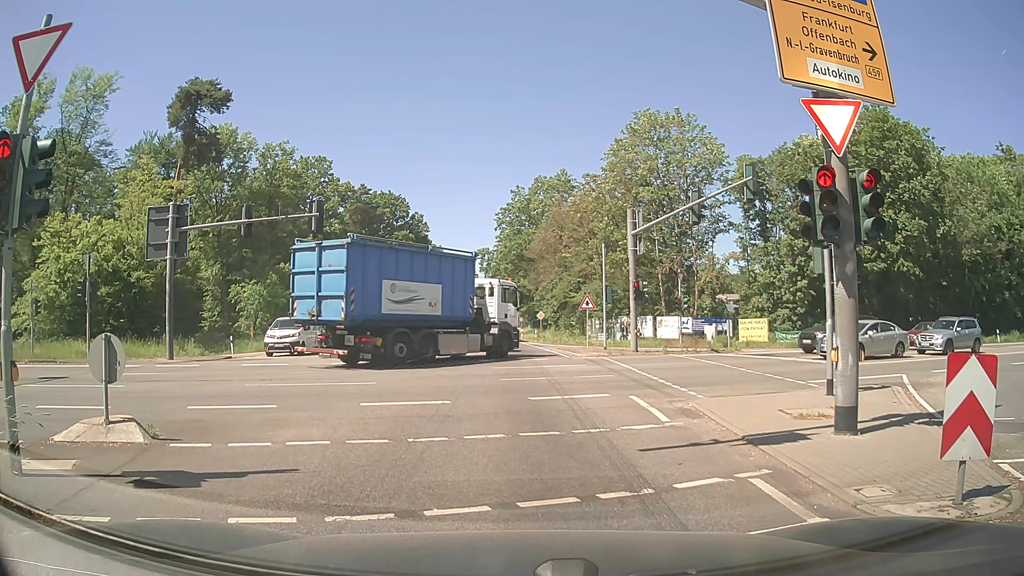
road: secondary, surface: asphalt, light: Day
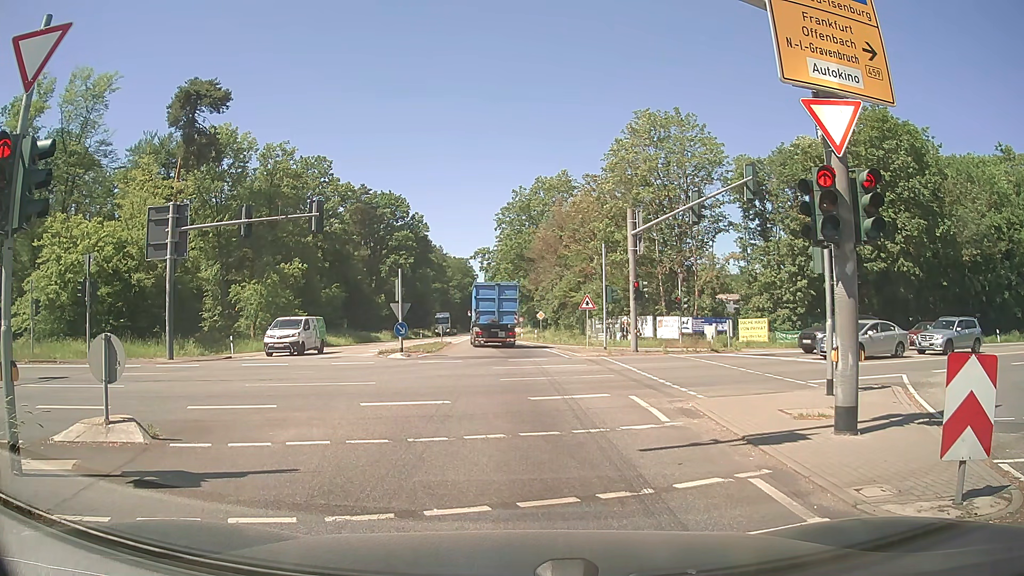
(0.0, 0.0) m; 0°
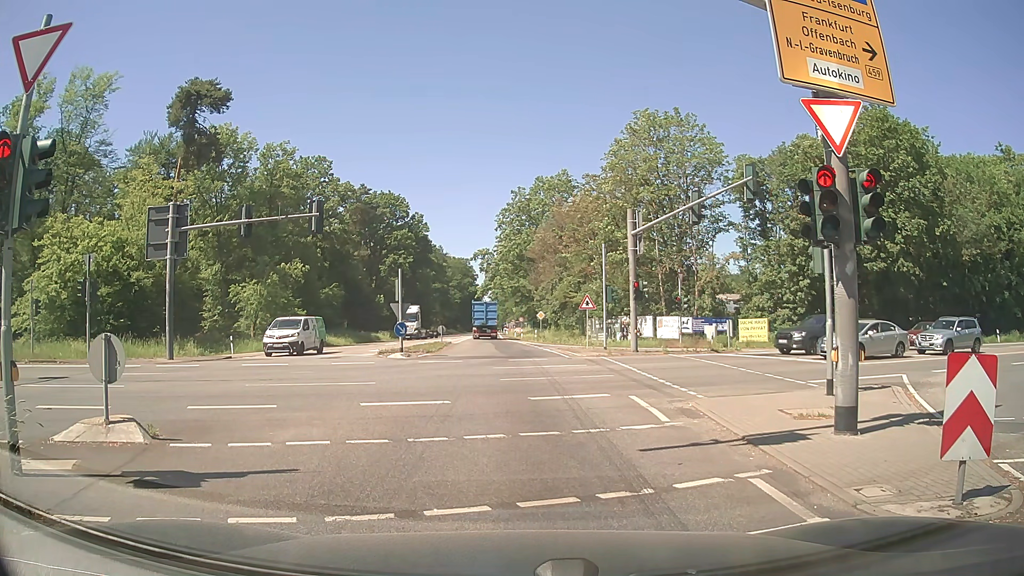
(0.0, 0.0) m; 0°
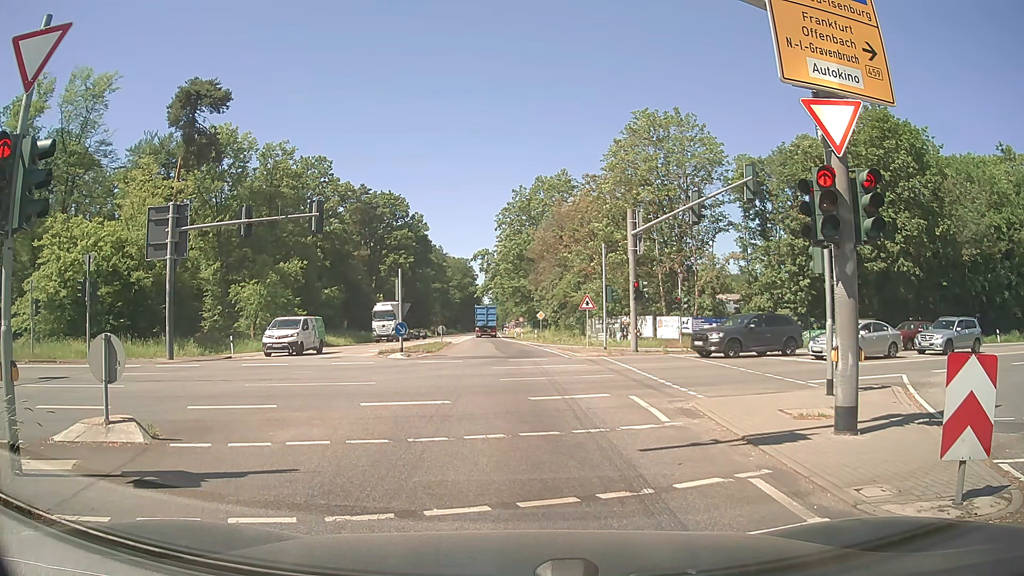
(0.0, 0.0) m; 0°
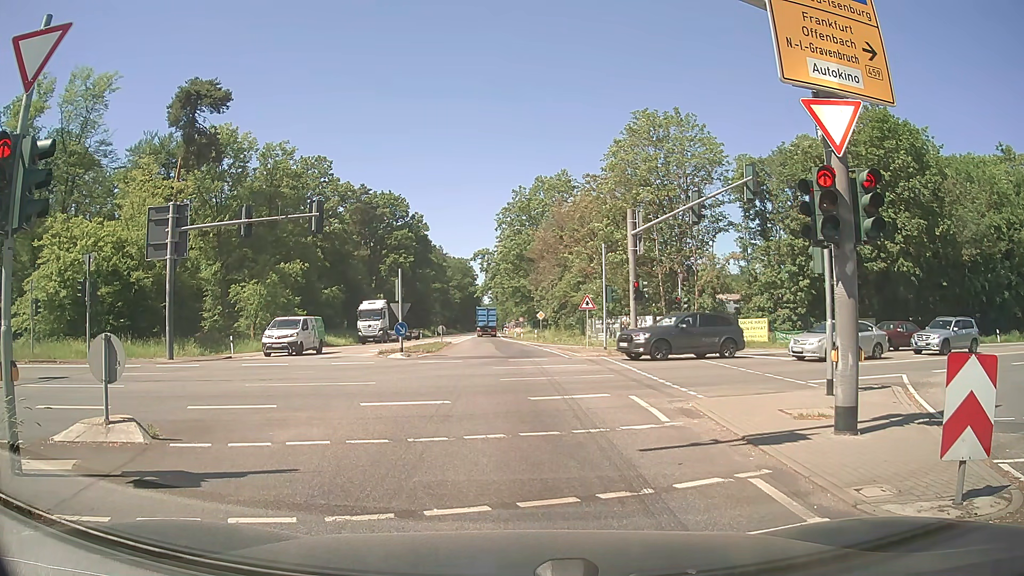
(0.0, 0.0) m; 0°
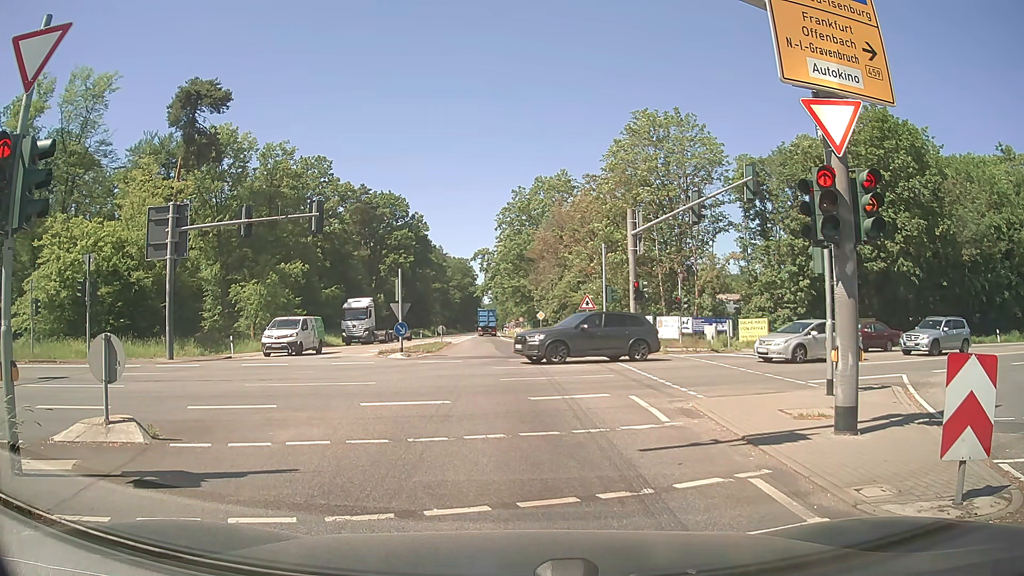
(0.0, 0.0) m; 0°
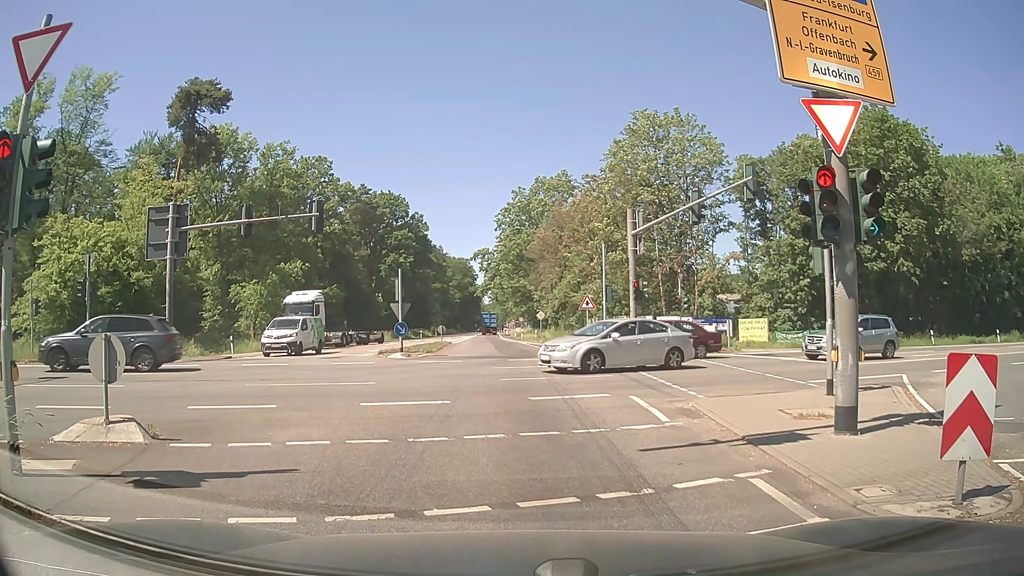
(0.0, 0.0) m; 0°
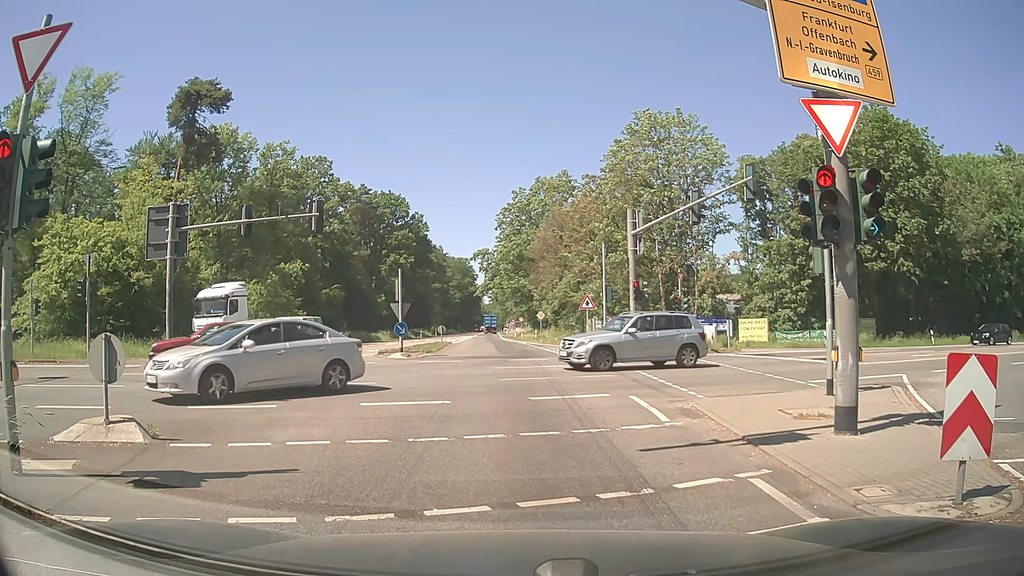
(0.0, 0.0) m; 0°
